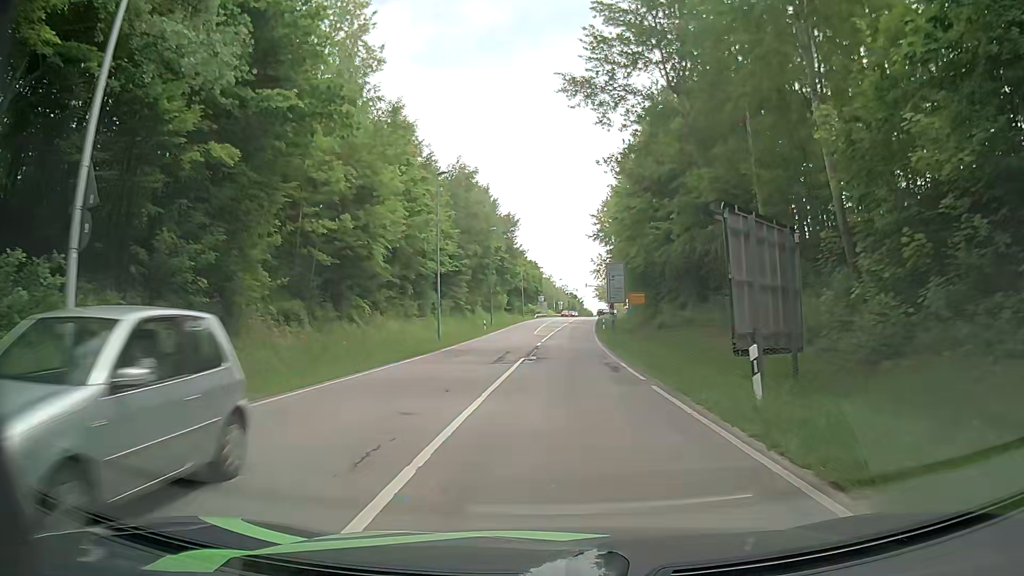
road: secondary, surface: asphalt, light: Day
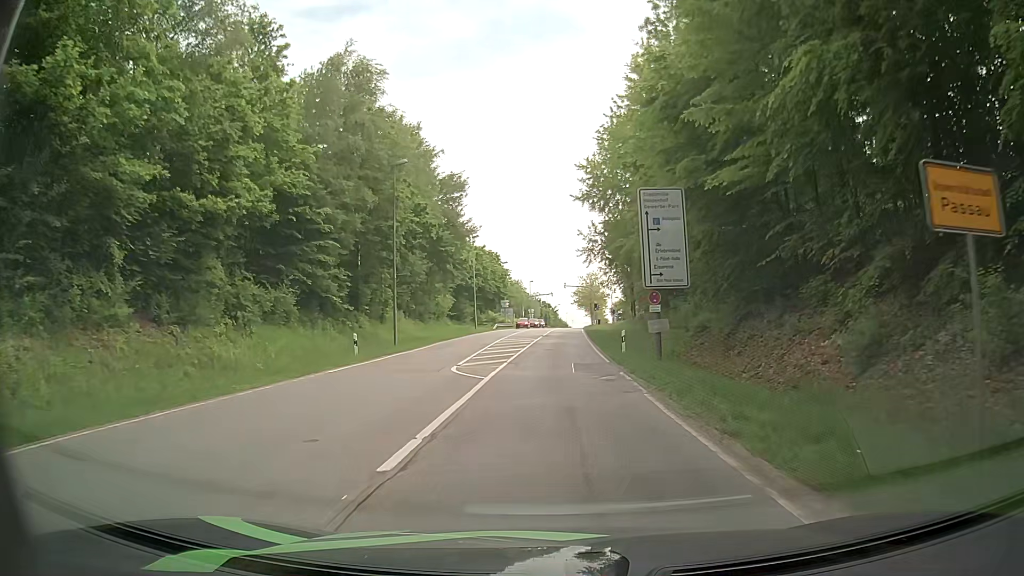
(+0.7, +33.5) m; +1°
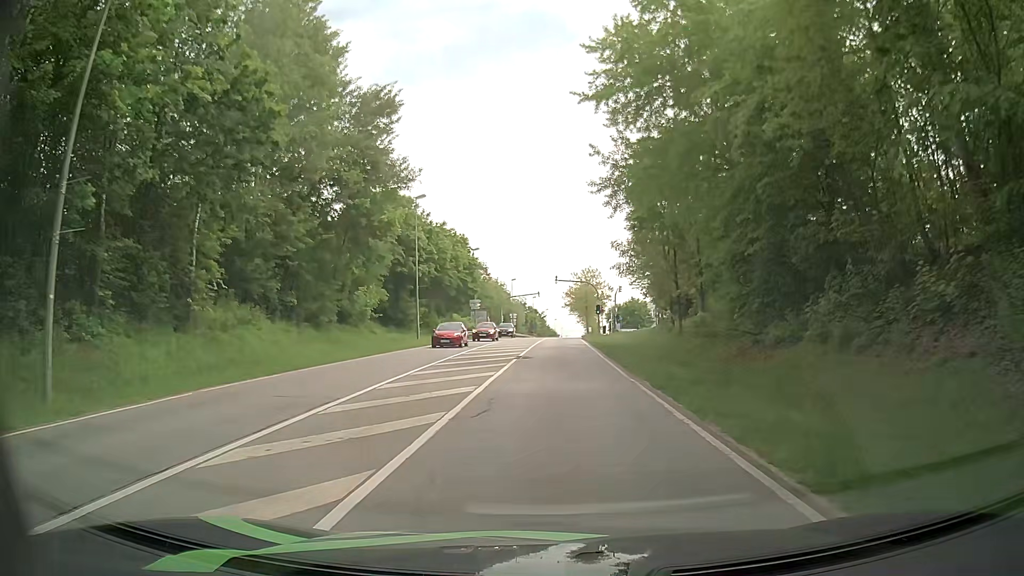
(+0.6, +26.5) m; +2°
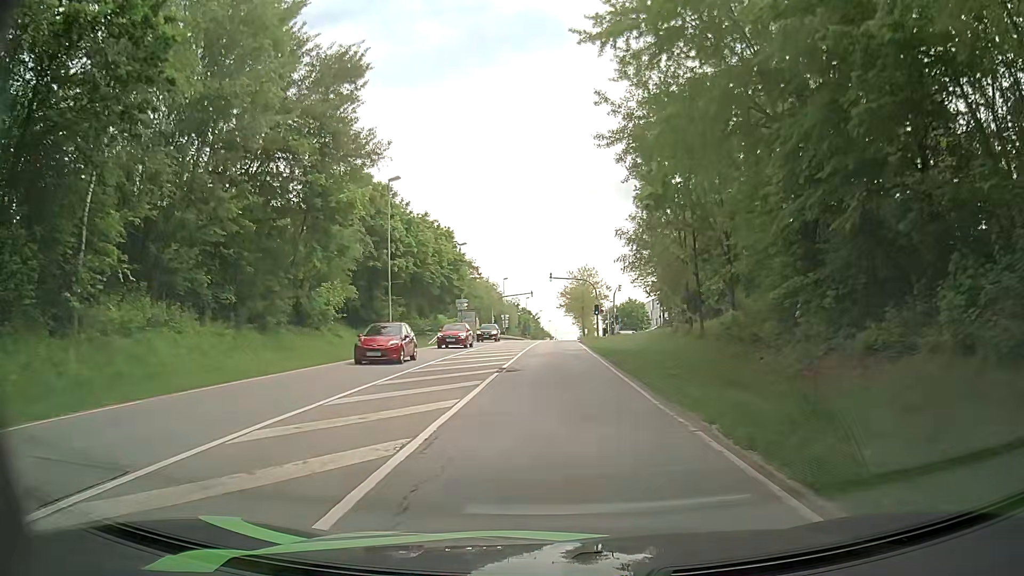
(0.0, +6.6) m; -1°
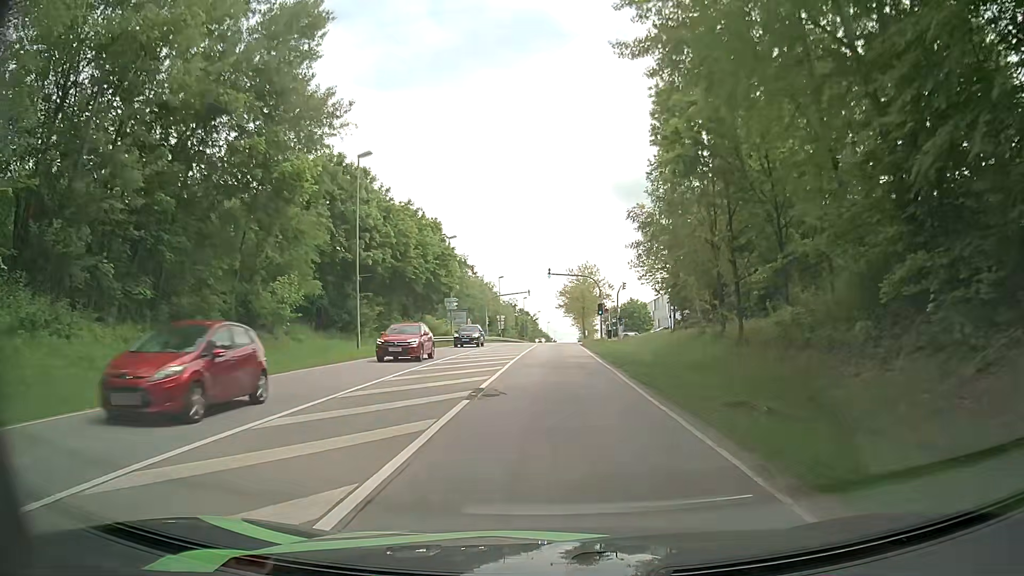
(+0.2, +6.5) m; +2°
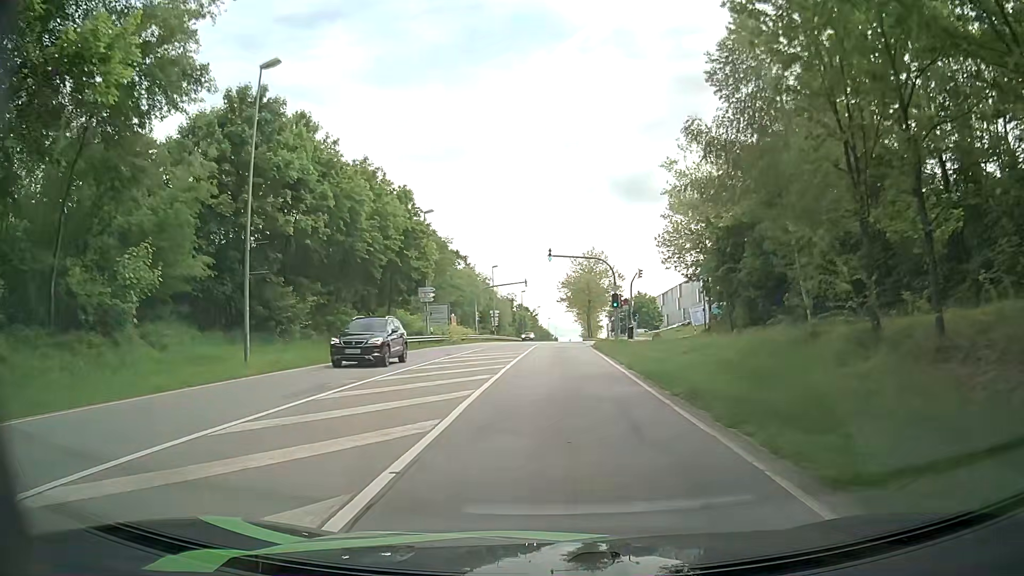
(+0.1, +13.0) m; 0°
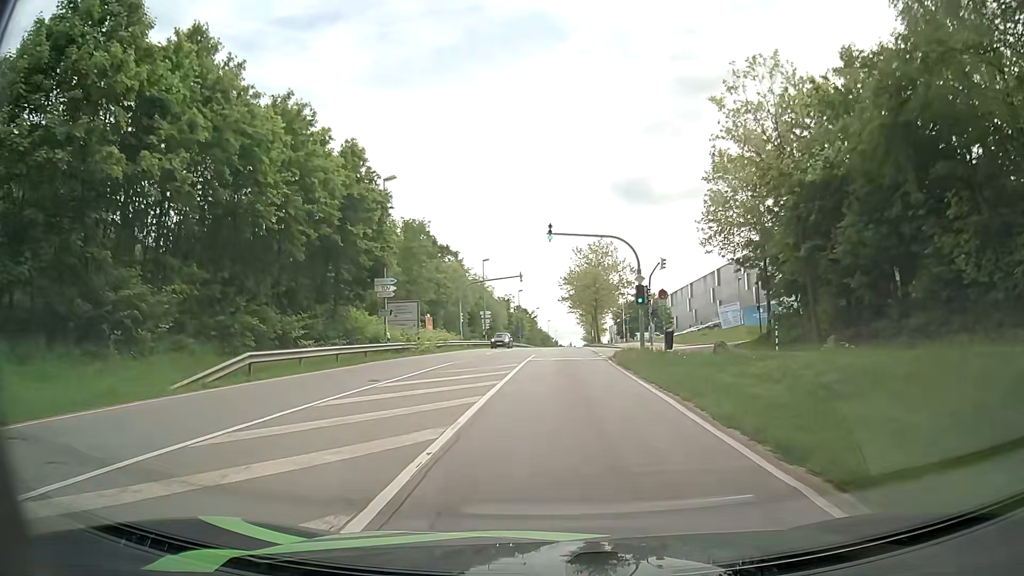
(0.0, +12.7) m; +1°
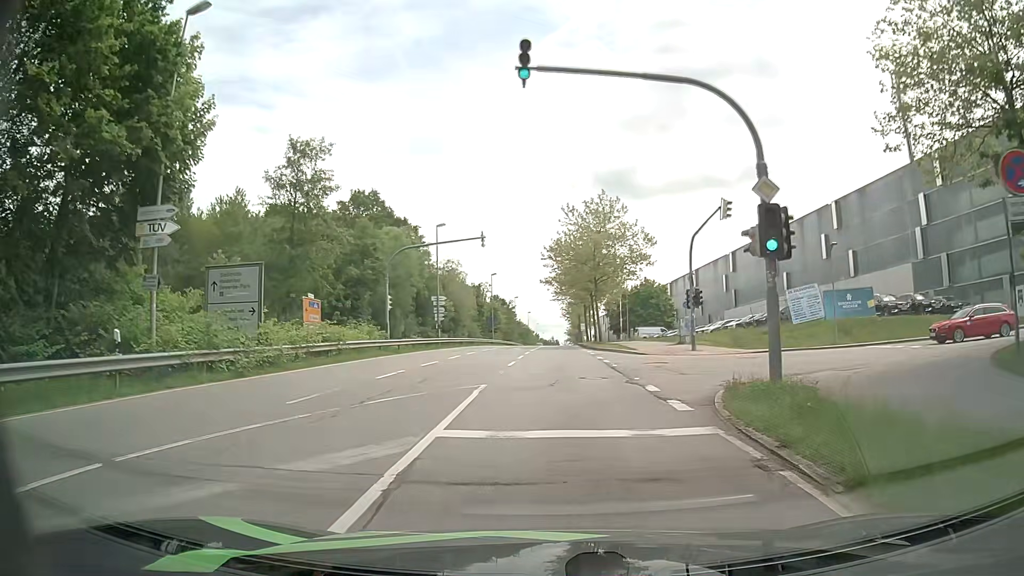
(-0.2, +21.7) m; +1°
